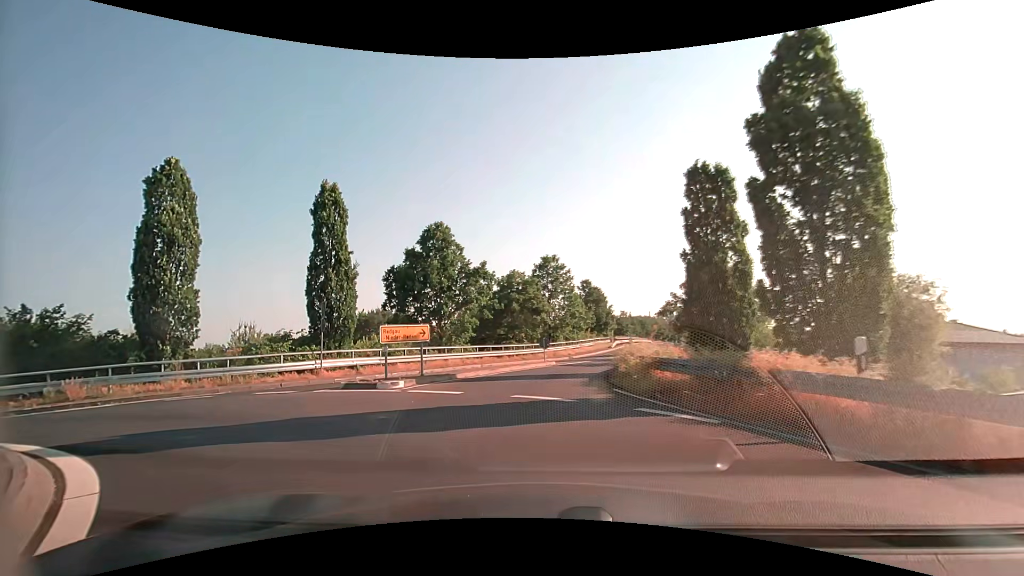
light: Day
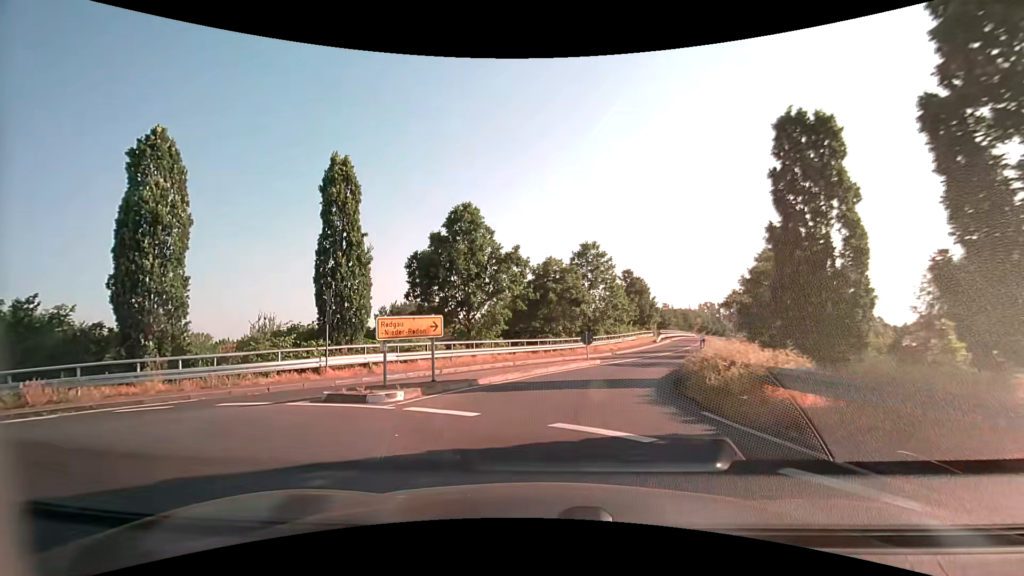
(-0.1, +3.8) m; -5°
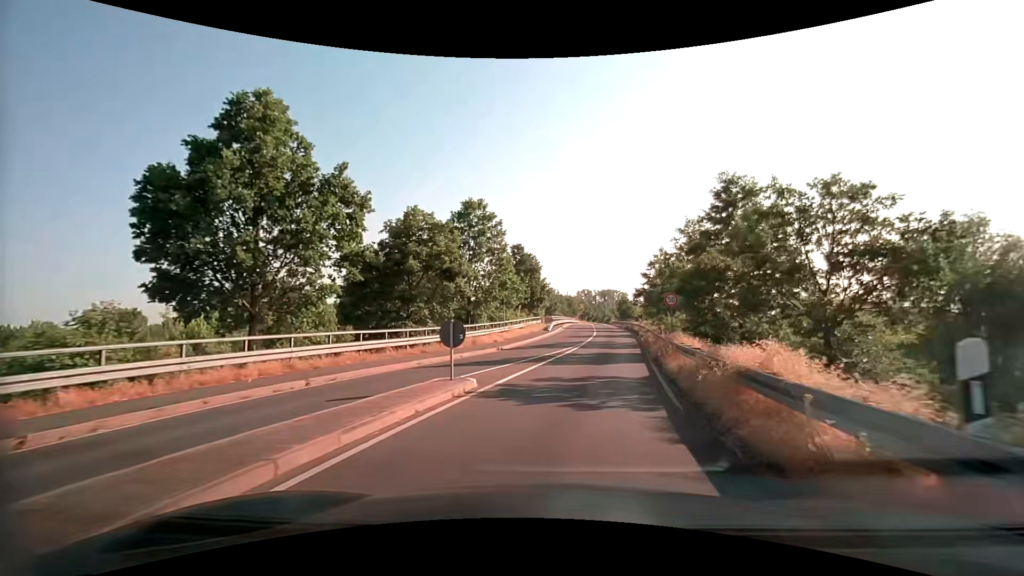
(+0.9, +12.4) m; +12°
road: tertiary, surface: asphalt
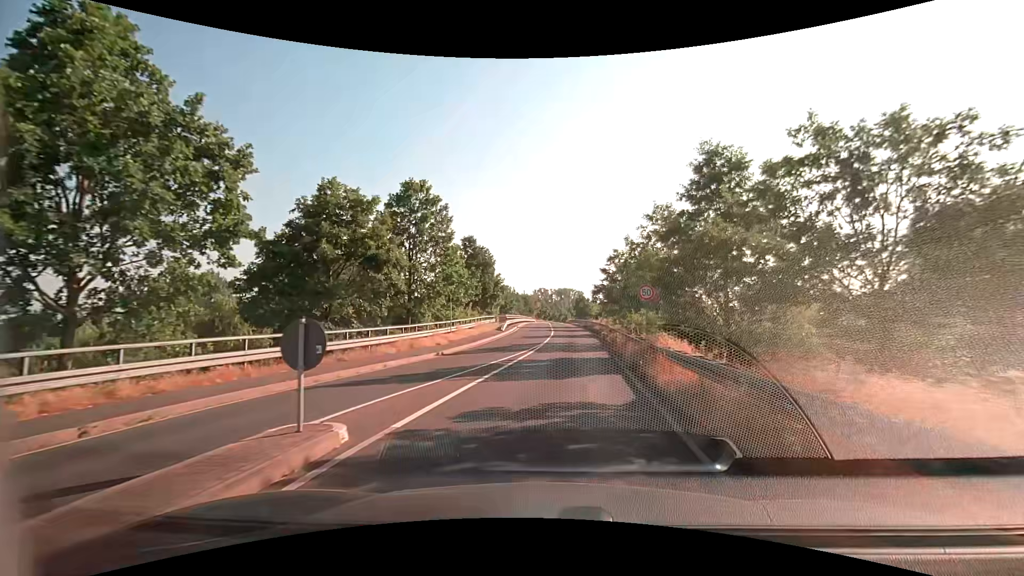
(+0.3, +4.7) m; +6°
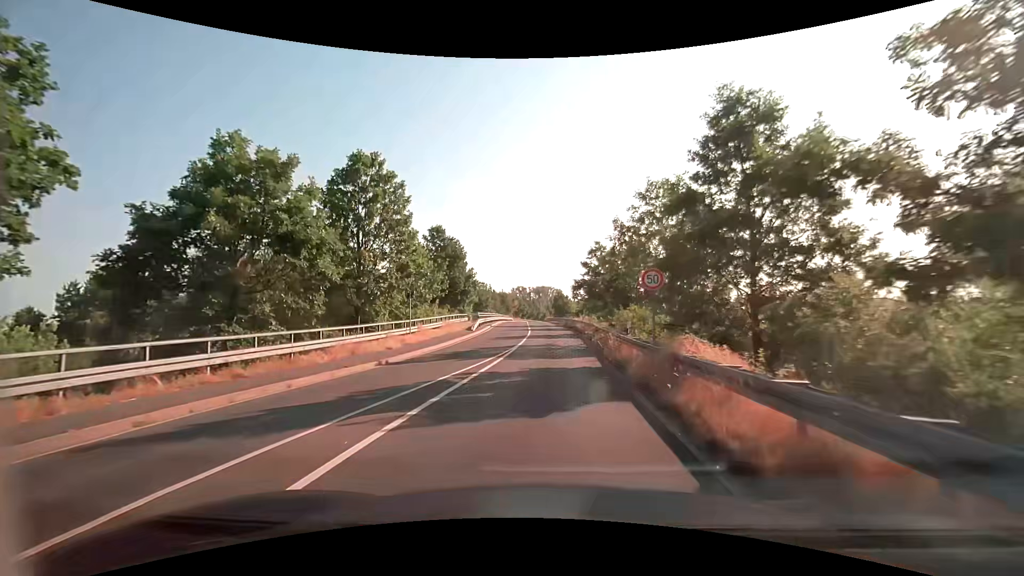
(+0.1, +5.1) m; +3°
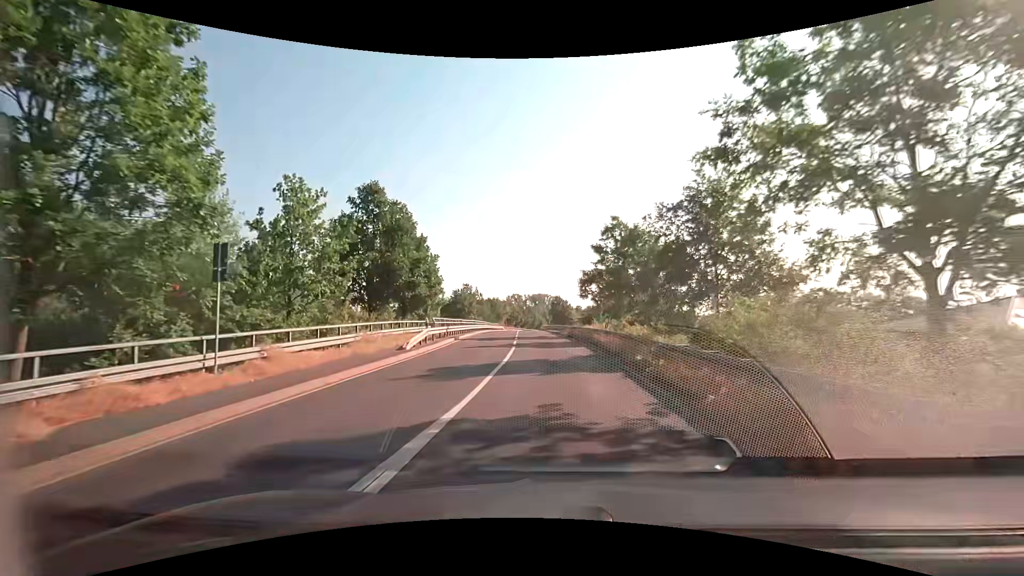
(0.0, +17.8) m; 0°
(0, +10) (0, +20) (0, +30) (0, +40) (-1, +50) (-1, +60) (-2, +70) (-2, +80) (-2, +90) (-2, +100) m
